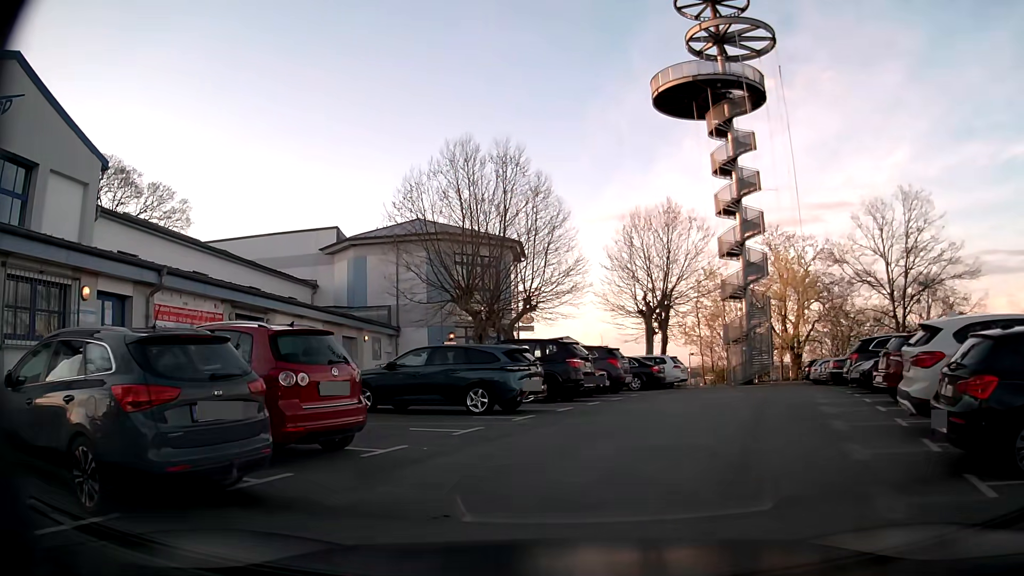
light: Day
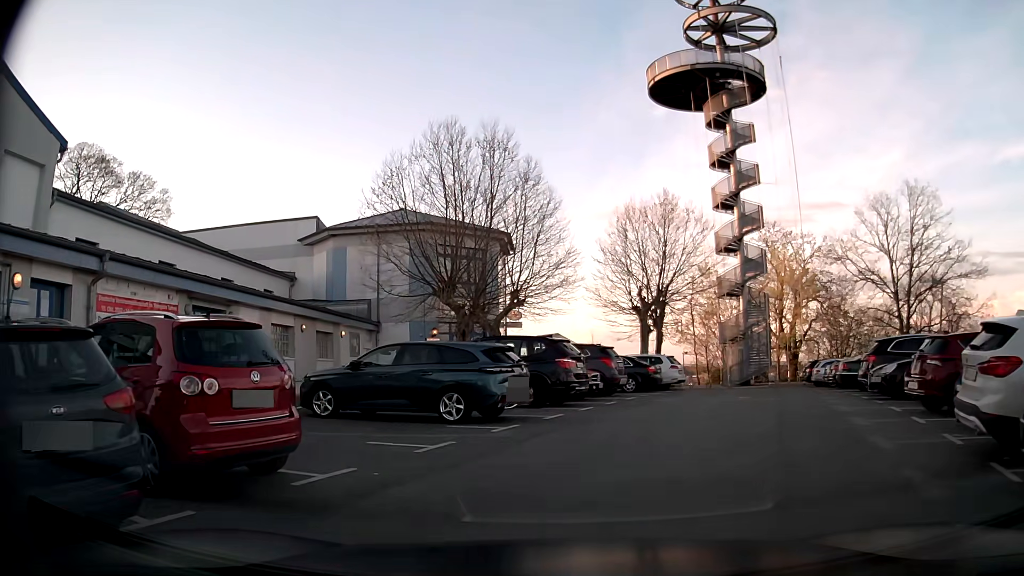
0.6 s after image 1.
(+0.1, +1.9) m; +3°
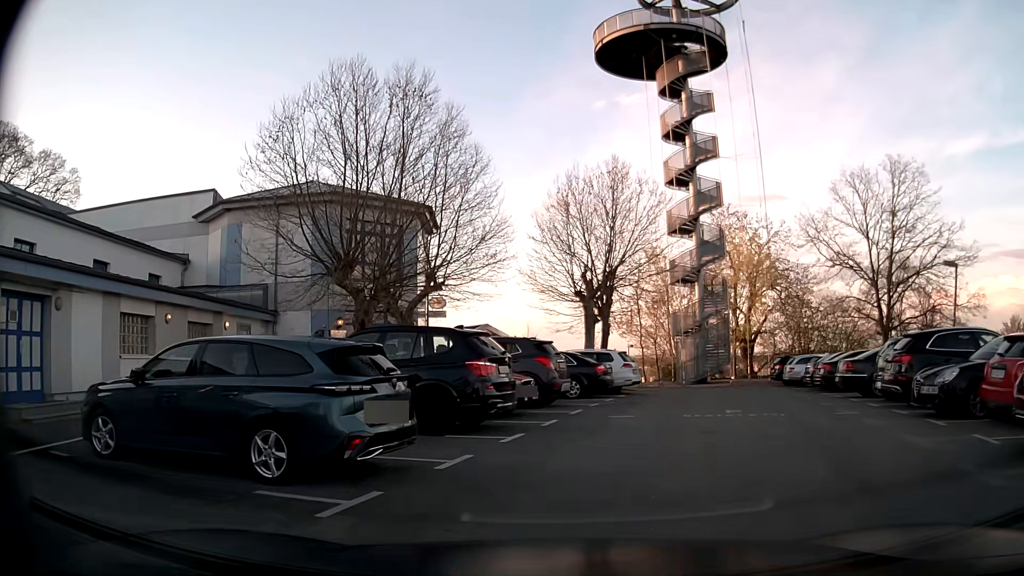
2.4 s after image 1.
(+0.2, +5.2) m; +6°
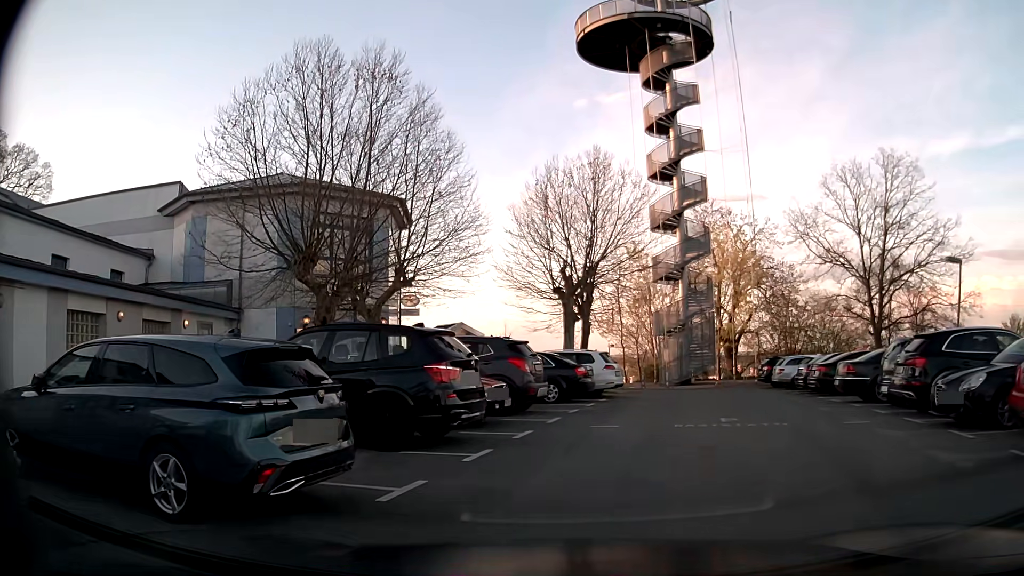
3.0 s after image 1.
(0.0, +1.5) m; +2°
